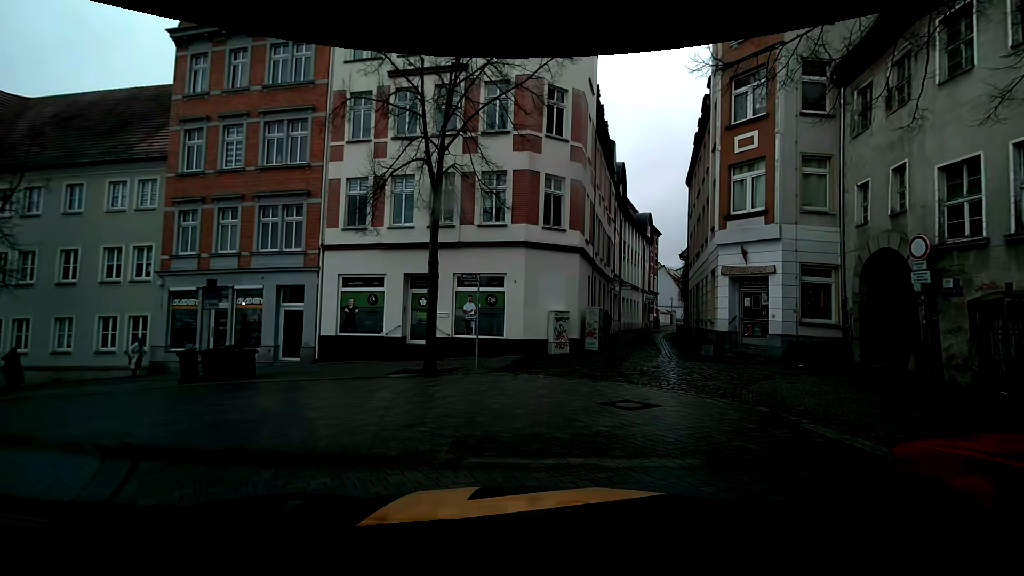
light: Day
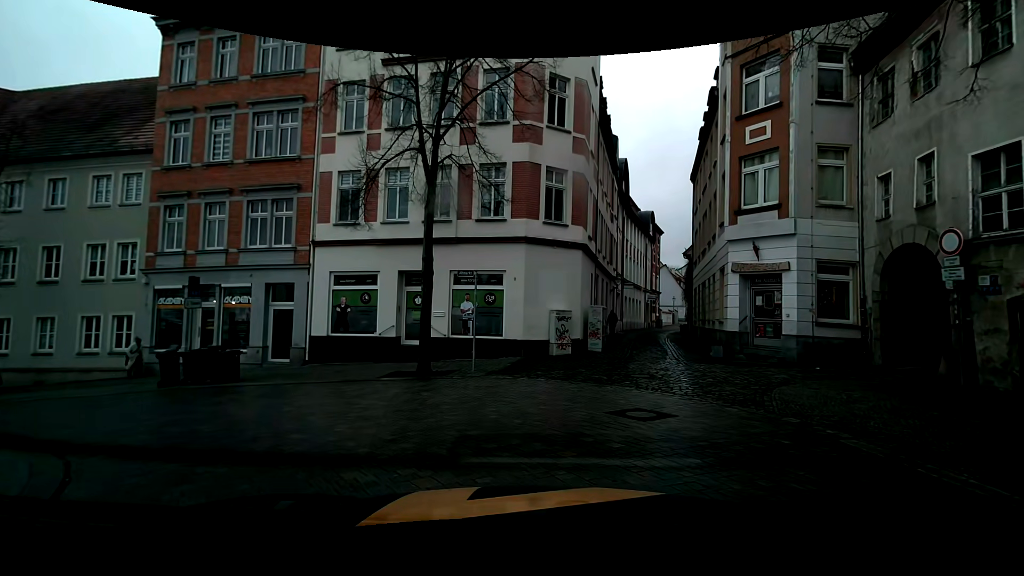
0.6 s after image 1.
(0.0, +0.9) m; -1°
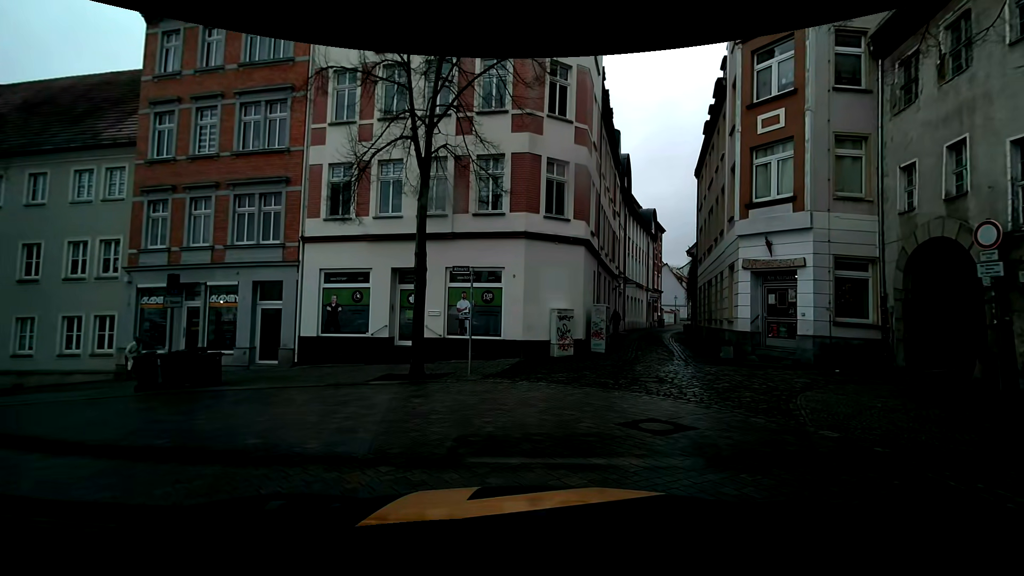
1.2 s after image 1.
(0.0, +0.9) m; +1°
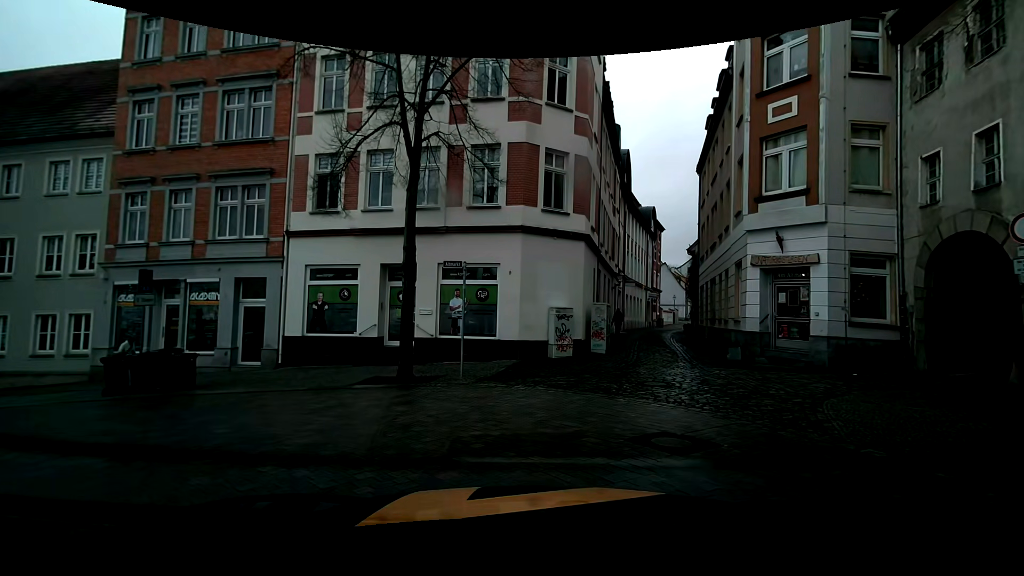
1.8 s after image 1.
(0.0, +0.9) m; -2°
